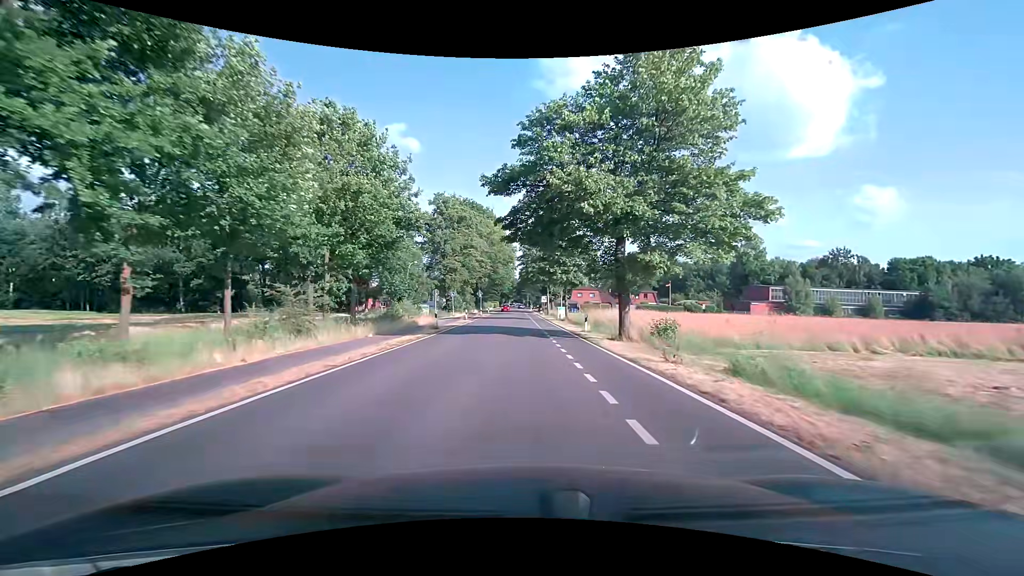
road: tertiary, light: Day
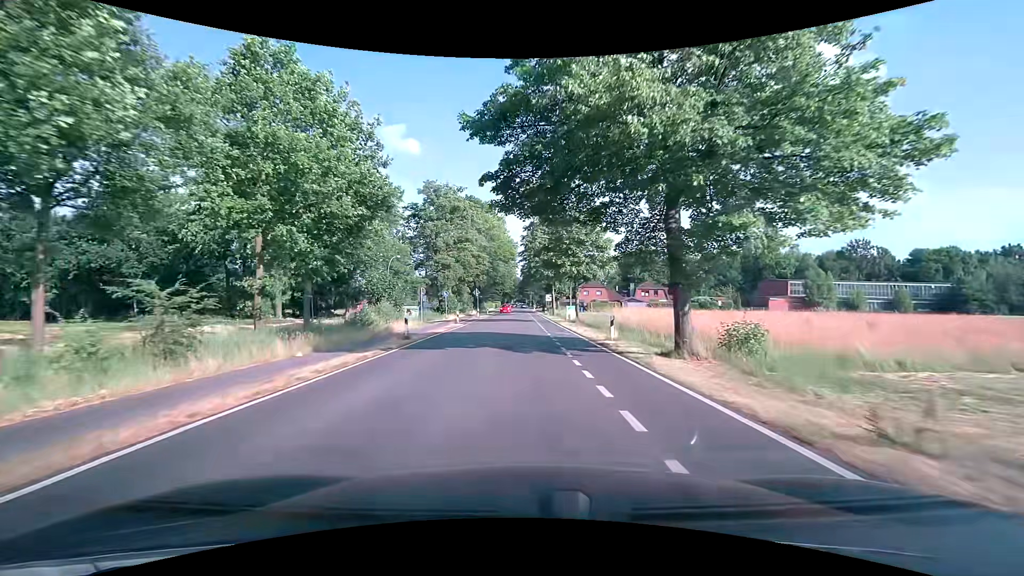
(0.0, +7.6) m; 0°
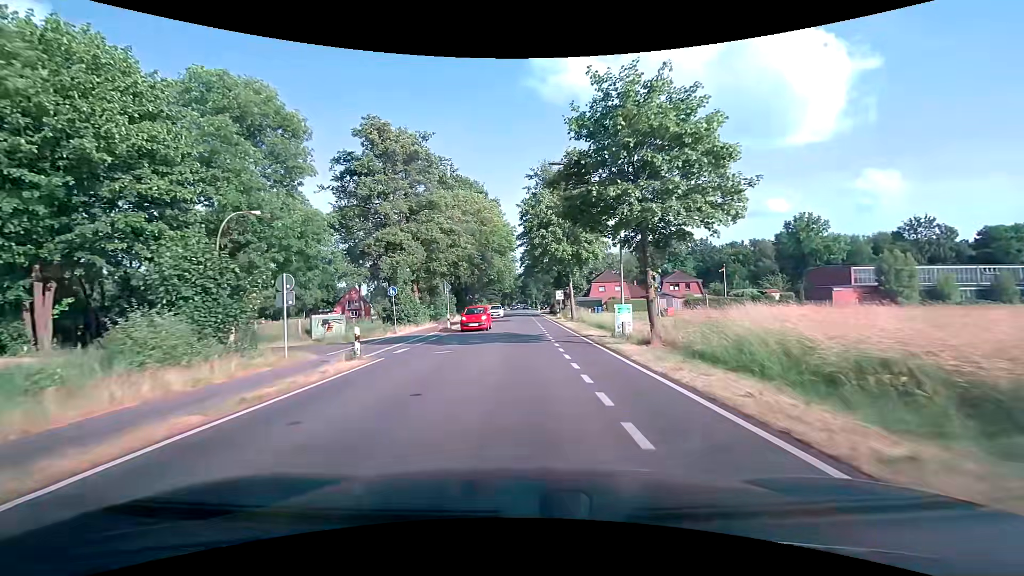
(-0.2, +22.8) m; -1°
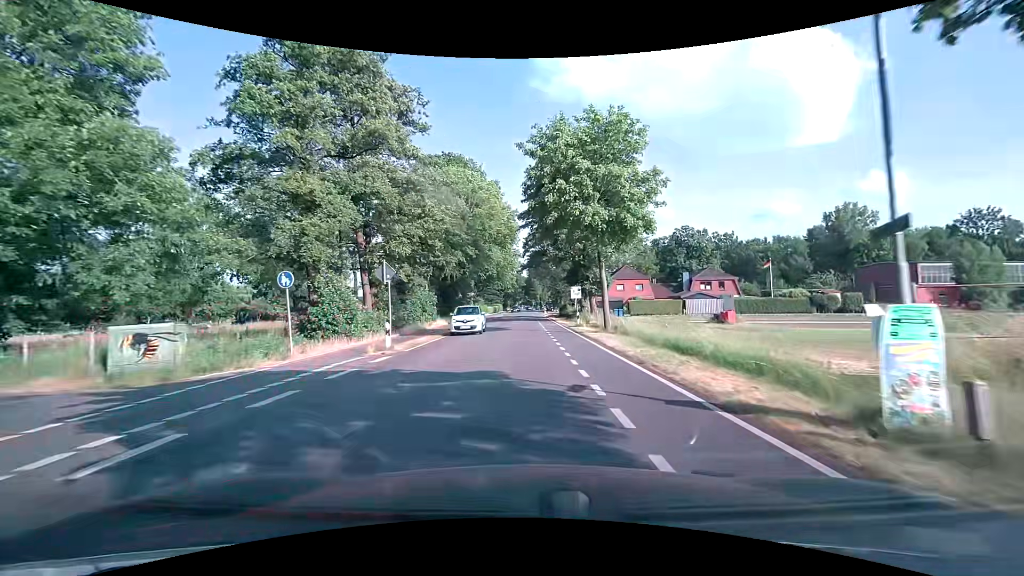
(-0.1, +15.3) m; -1°
(0, +10) (0, +20) (0, +30) (0, +40) (0, +50) (0, +60) (0, +70) (+1, +80) (+1, +90) (+1, +100) m
